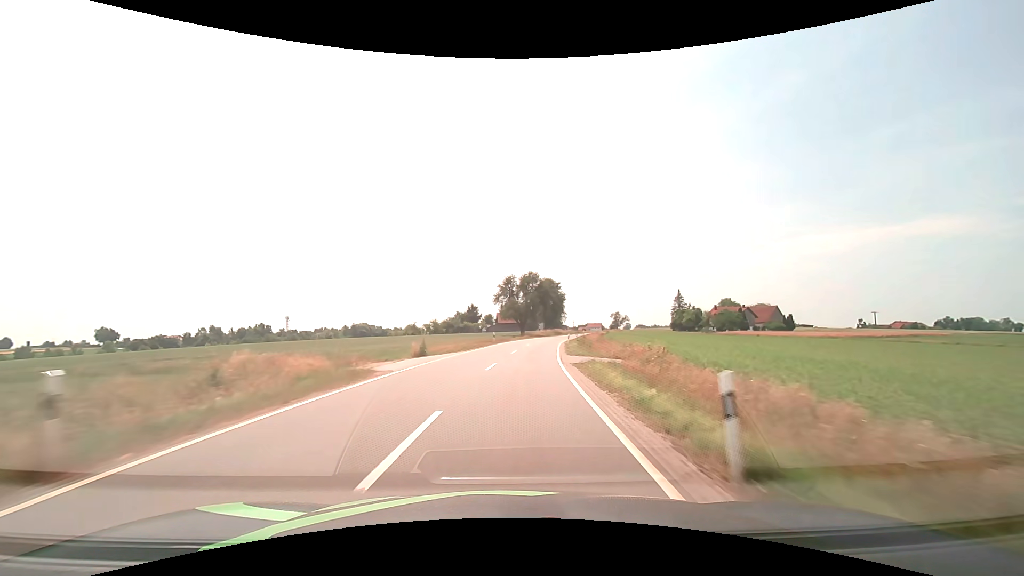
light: Day
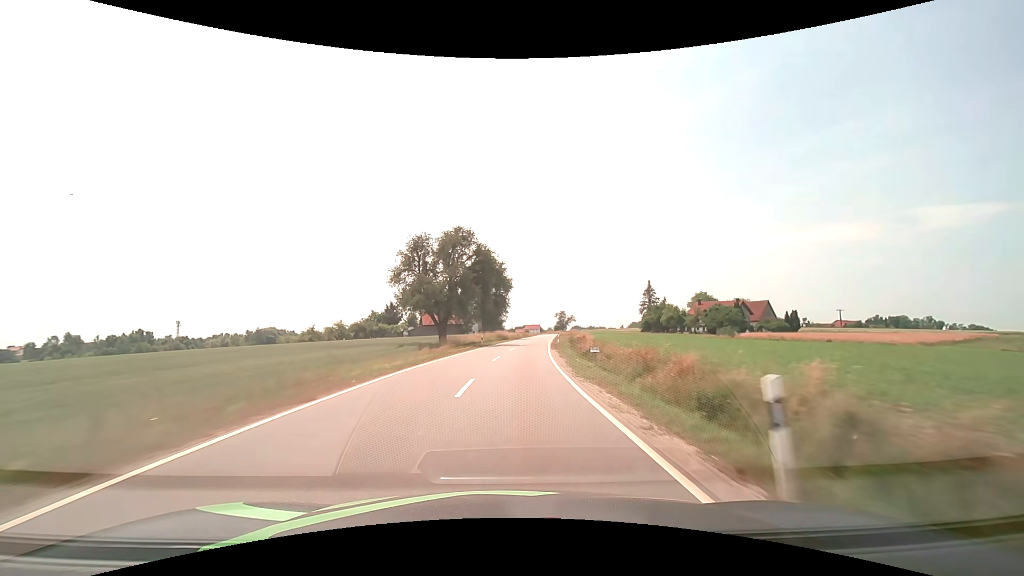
(+2.7, +42.7) m; +8°
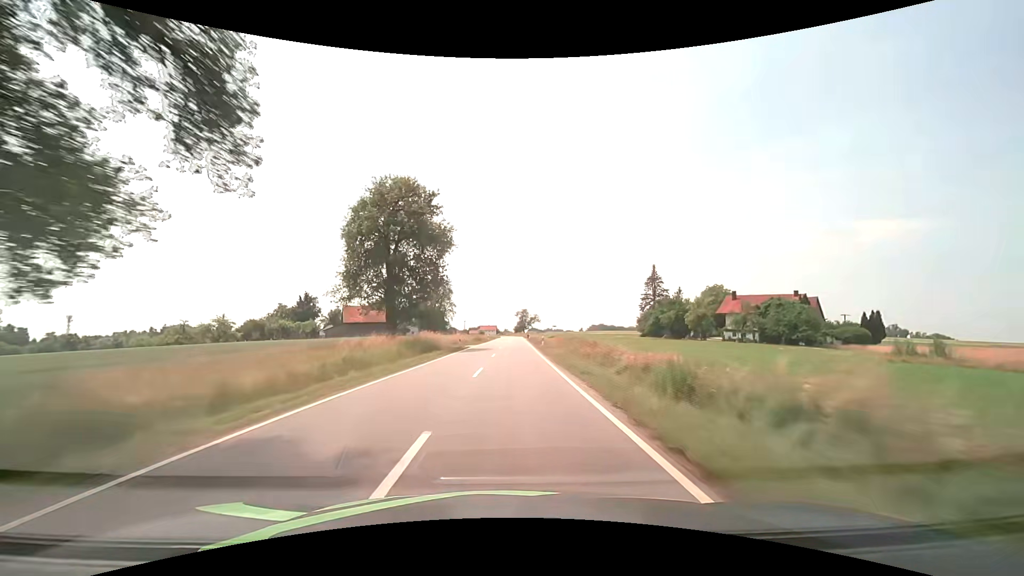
(+2.0, +43.9) m; +5°
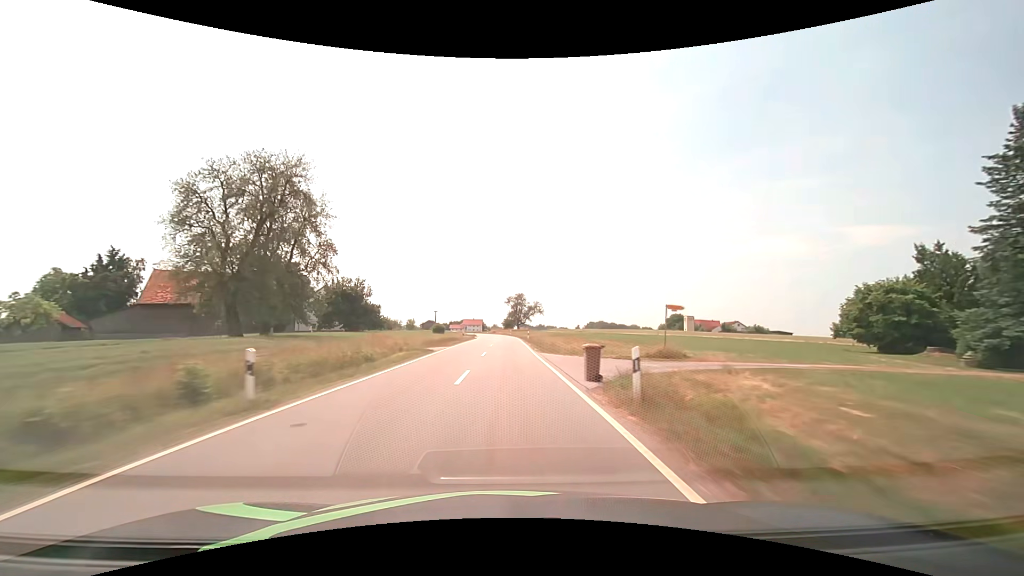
(+1.4, +76.2) m; +1°
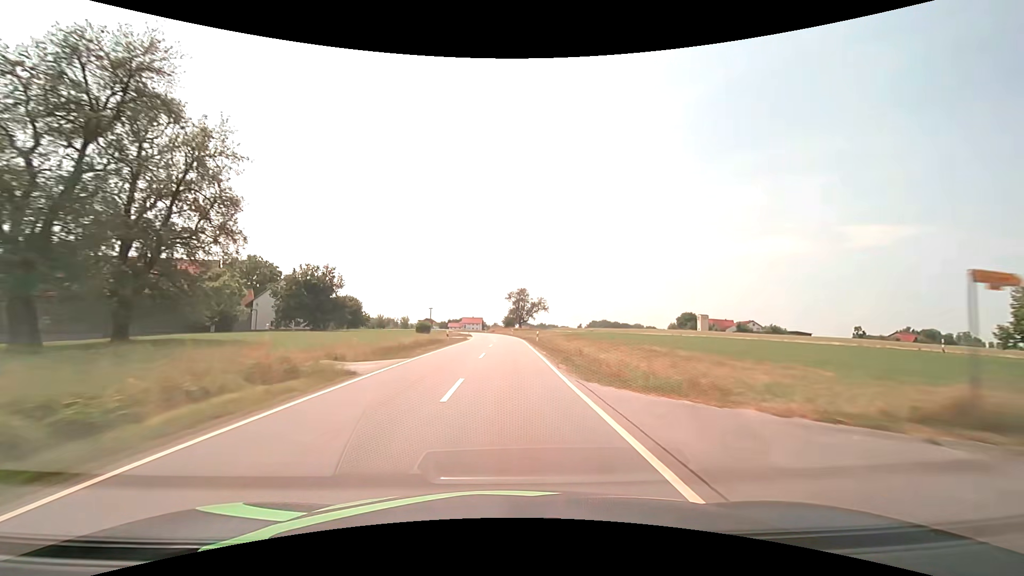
(0.0, +15.0) m; 0°
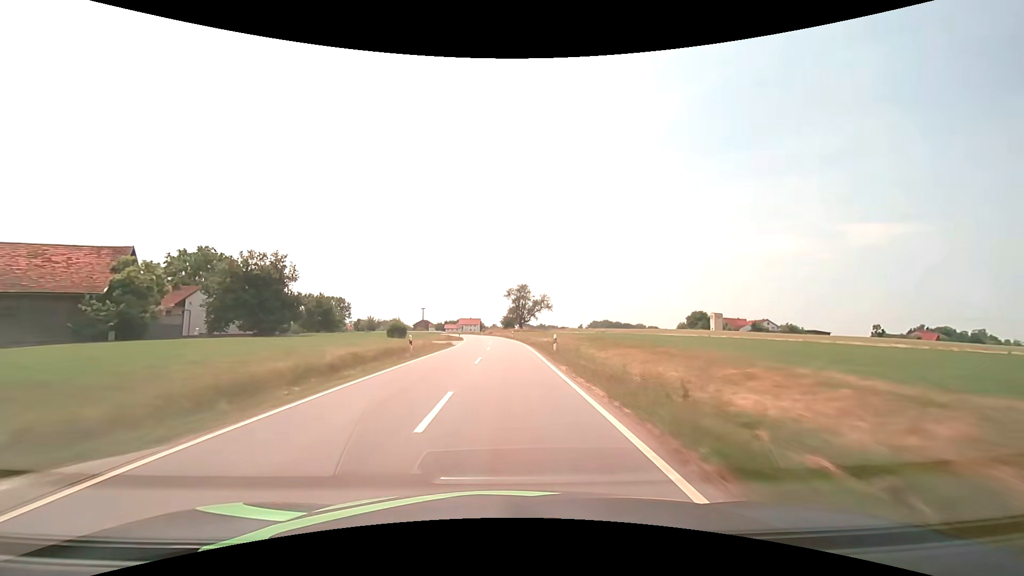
(0.0, +14.7) m; 0°
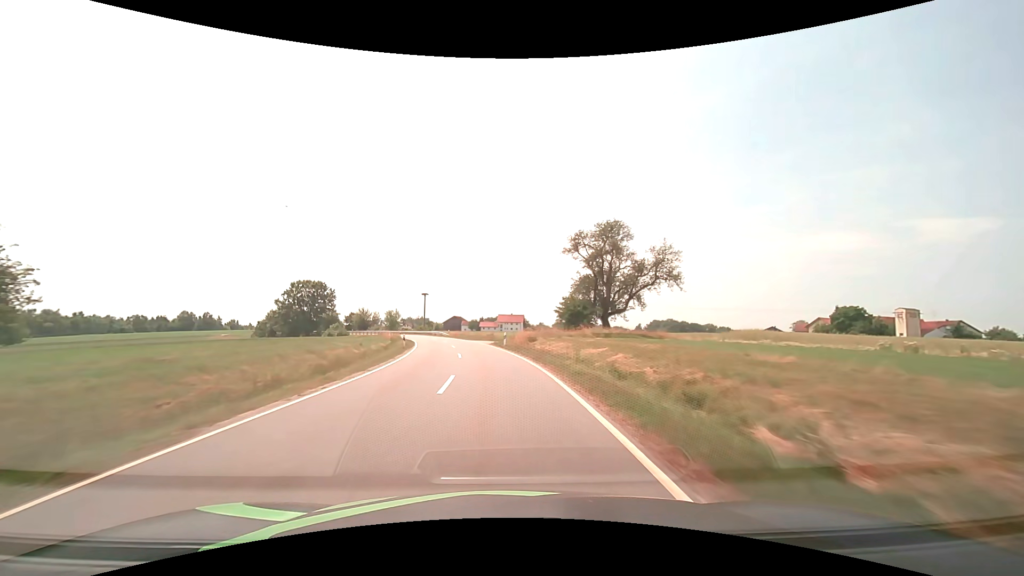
(-1.6, +69.0) m; -5°
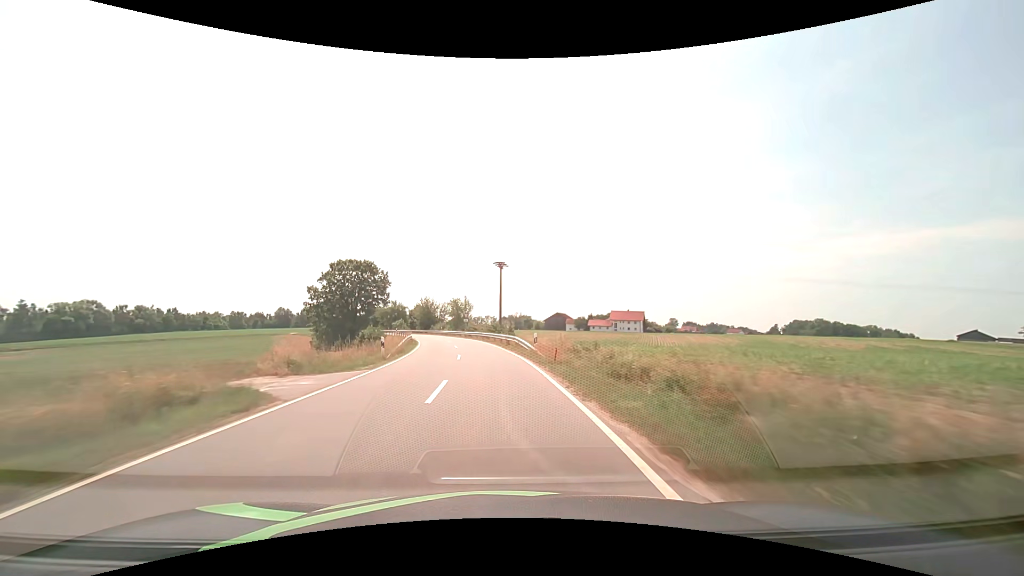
(-4.8, +49.8) m; -12°
(0, +10) (-1, +20) (-2, +30) (-3, +40) (-5, +50) (-7, +59) (-10, +69) (-12, +79) (-16, +88) (-19, +98) m
